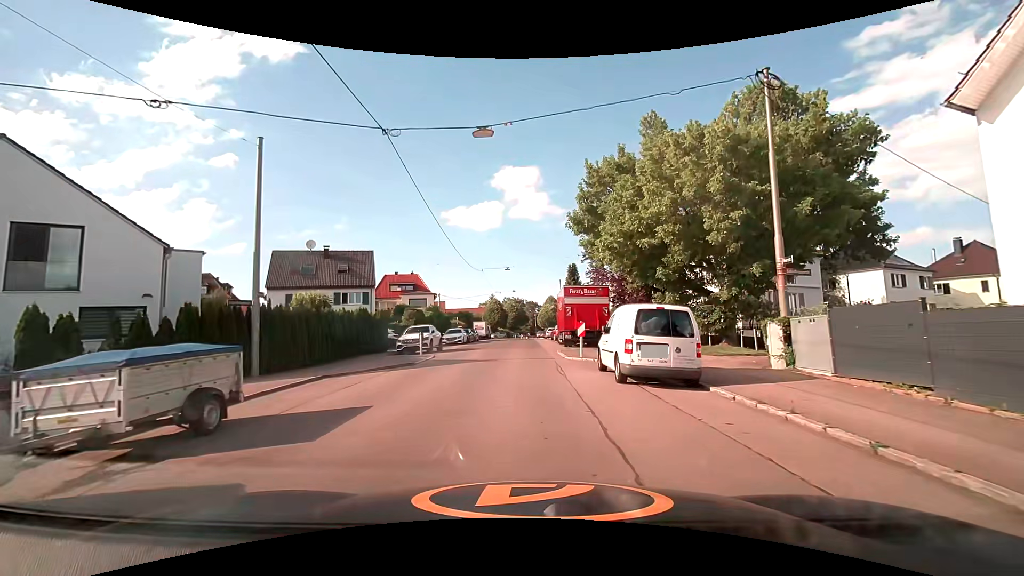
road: residential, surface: asphalt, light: Day
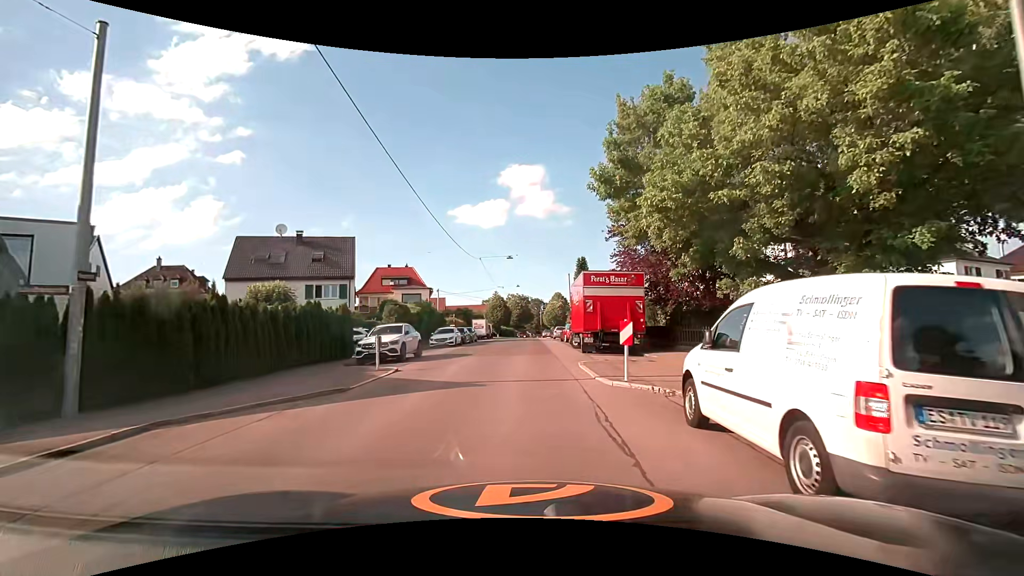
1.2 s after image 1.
(-0.1, +7.2) m; -1°
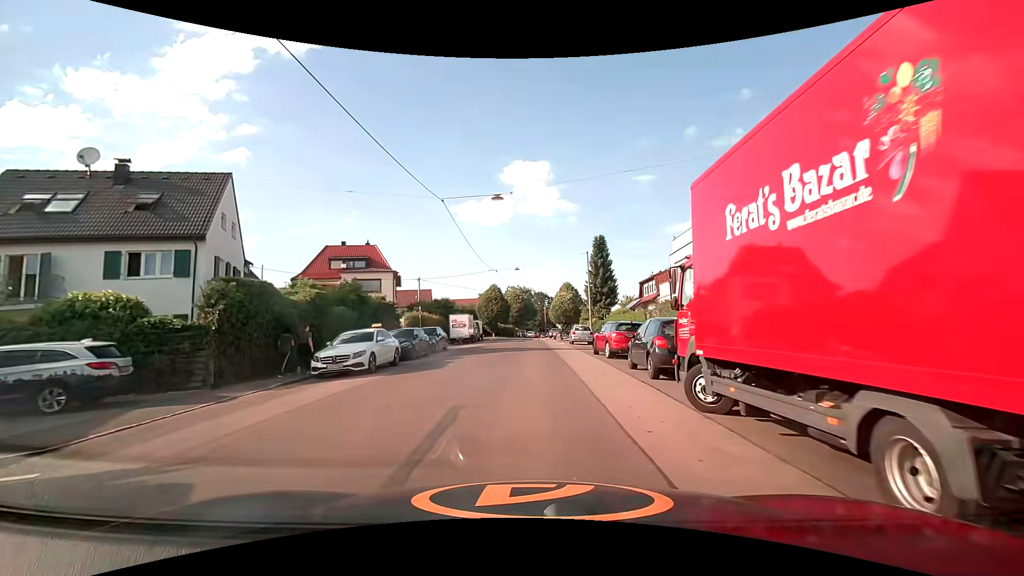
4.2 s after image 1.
(0.0, +19.6) m; 0°
(0, +10) (0, +20) (0, +30) (0, +40) (0, +50) (+1, +60) (0, +70) (-8, +75) (-18, +73) (-27, +70) m
